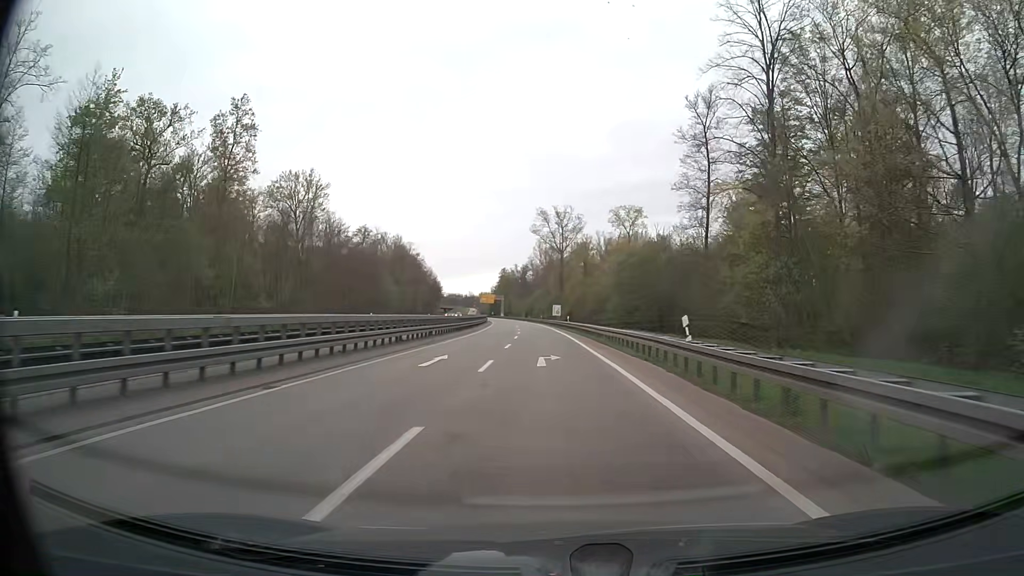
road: trunk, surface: asphalt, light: Day
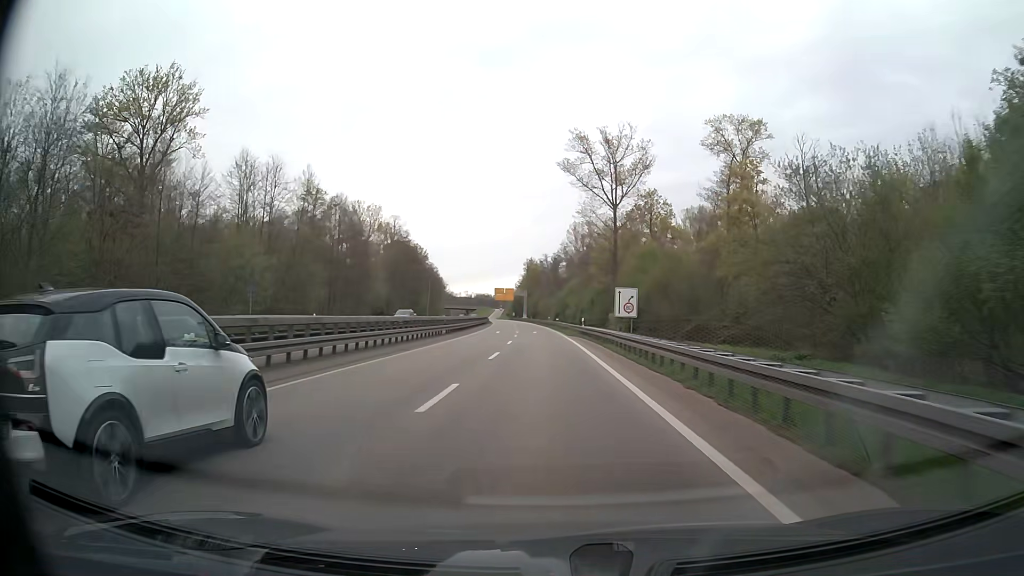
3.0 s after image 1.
(-1.6, +65.9) m; -3°
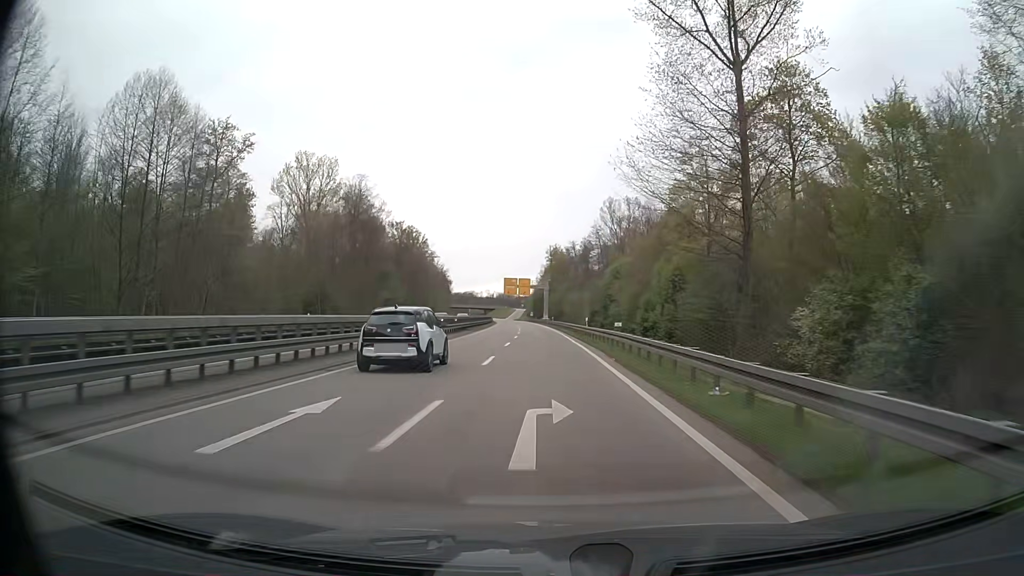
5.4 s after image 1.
(-1.0, +50.4) m; -2°
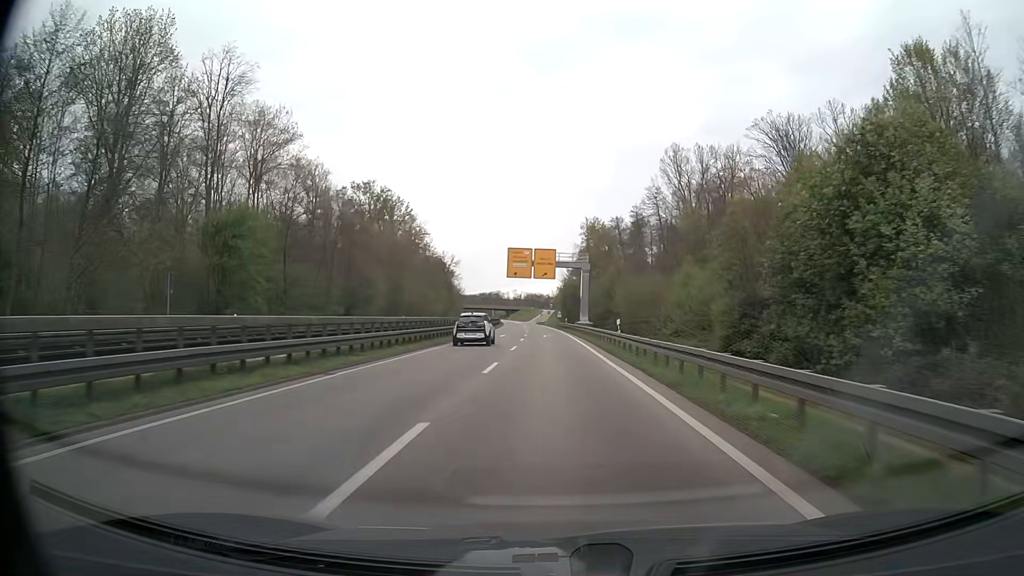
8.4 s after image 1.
(-1.4, +61.7) m; -3°
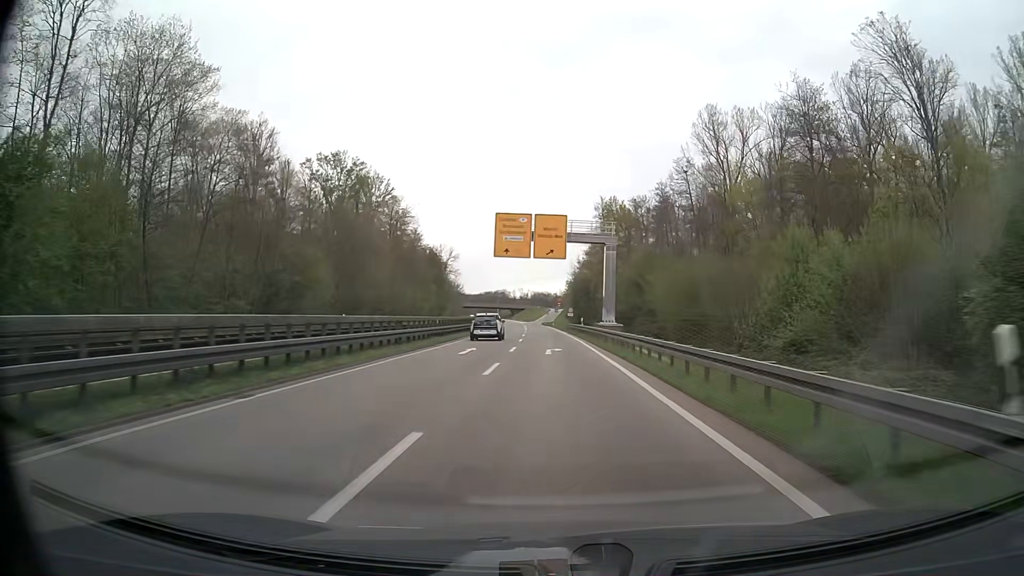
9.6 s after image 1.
(0.0, +24.5) m; -1°
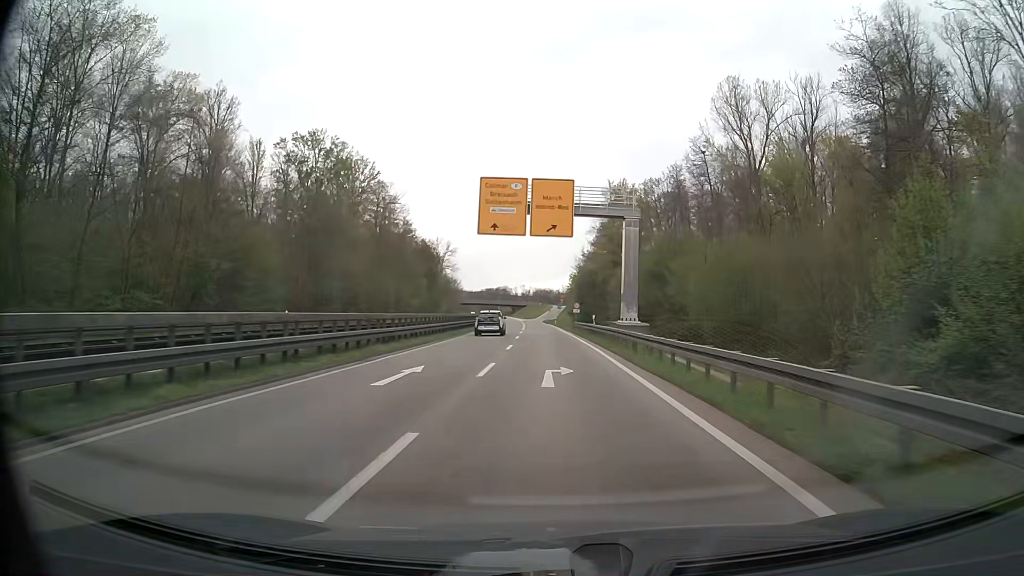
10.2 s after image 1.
(0.0, +12.1) m; 0°
